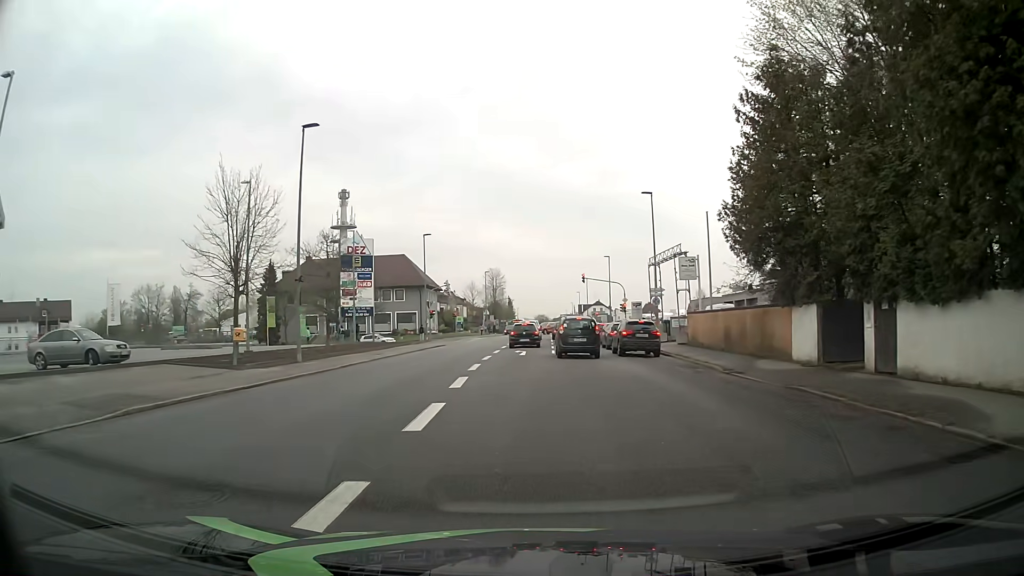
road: tertiary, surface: asphalt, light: Day
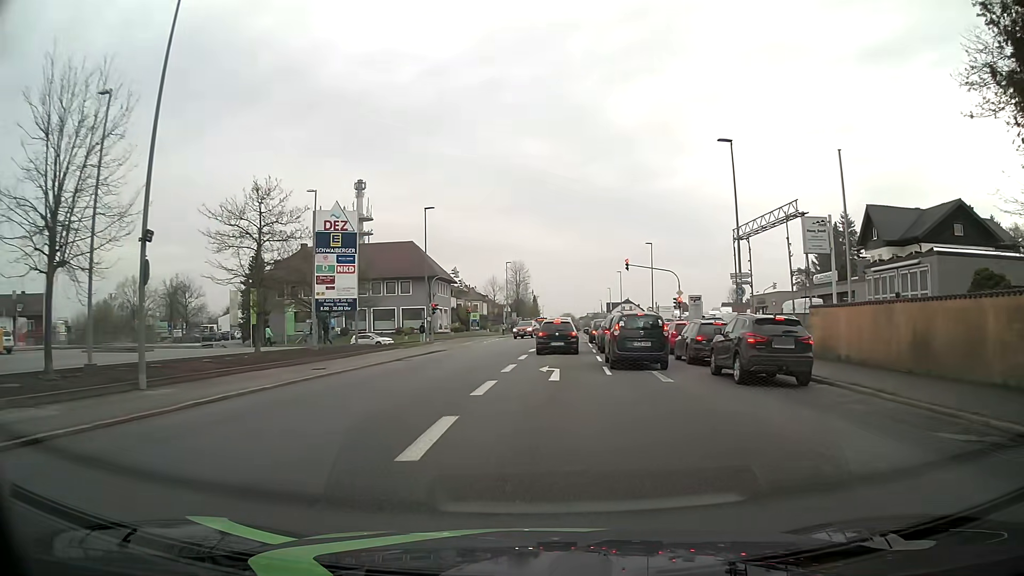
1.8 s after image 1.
(-0.4, +13.8) m; -2°
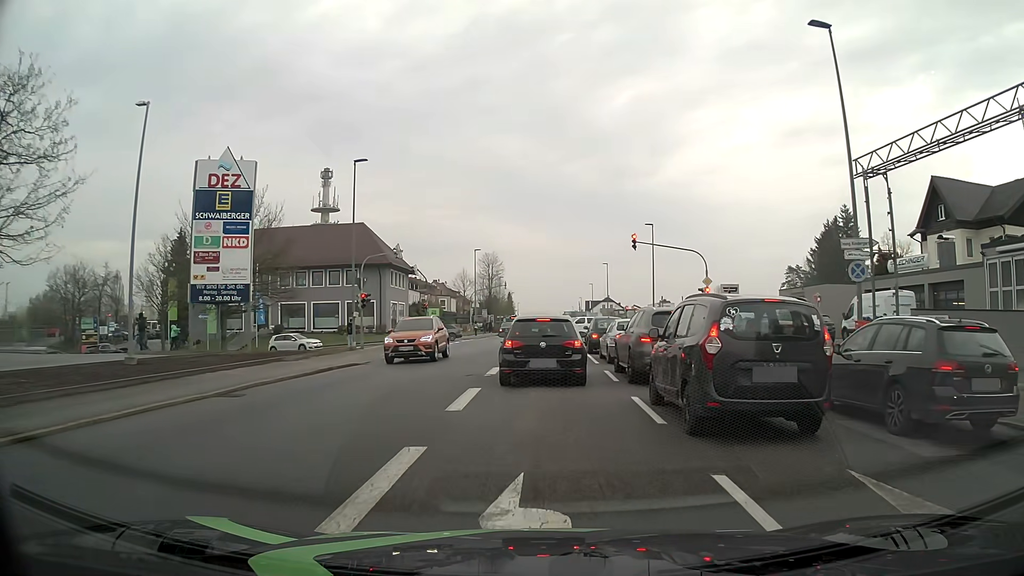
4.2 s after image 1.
(+0.2, +14.4) m; +2°
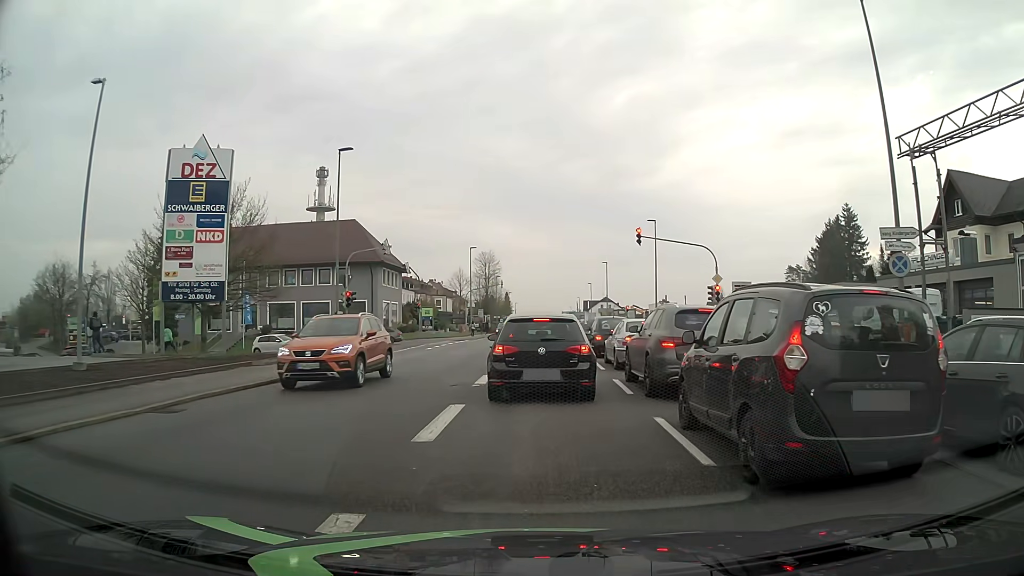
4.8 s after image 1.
(0.0, +2.4) m; -1°
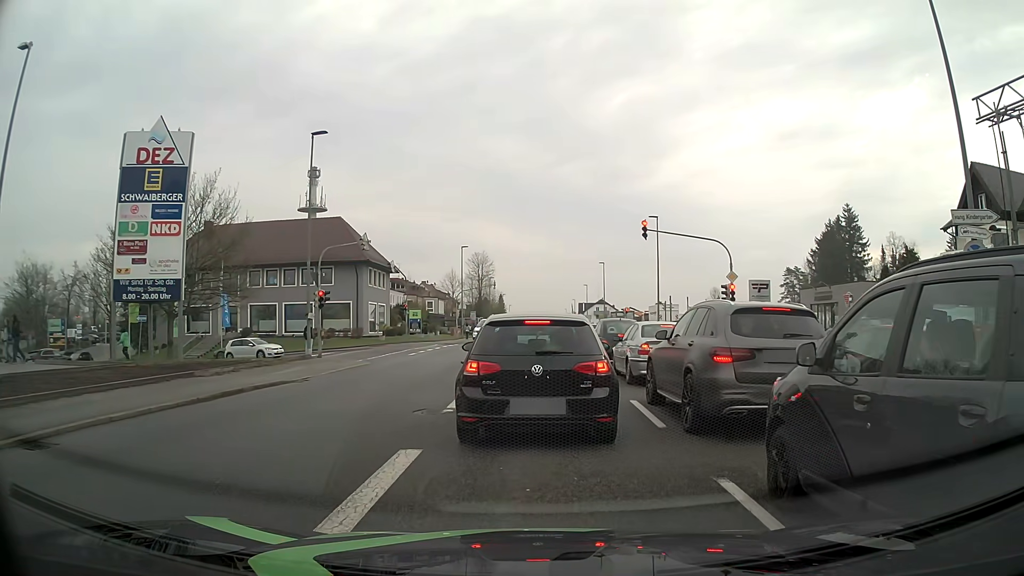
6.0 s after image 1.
(+0.1, +3.4) m; +2°
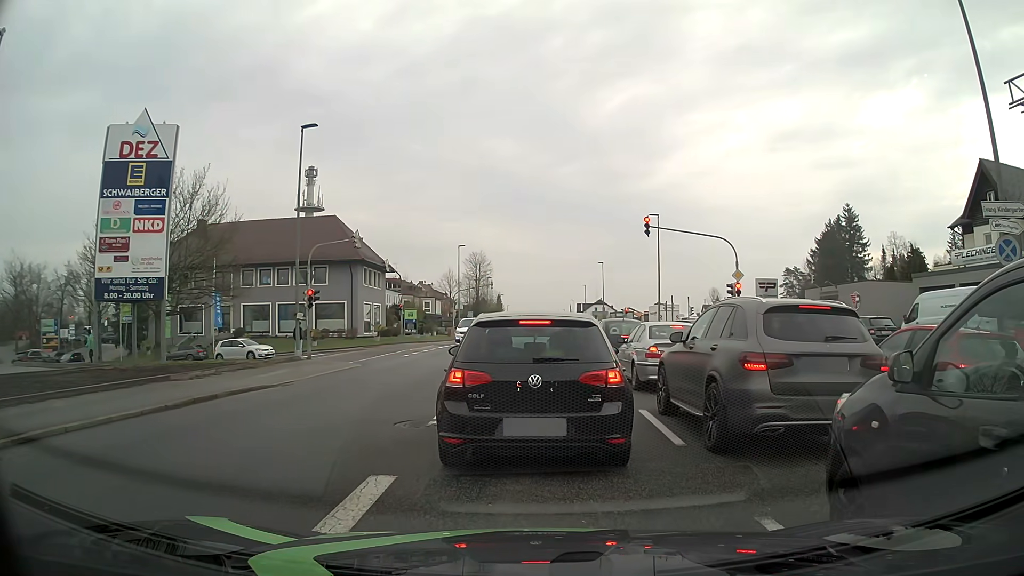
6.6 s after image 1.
(0.0, +1.2) m; 0°
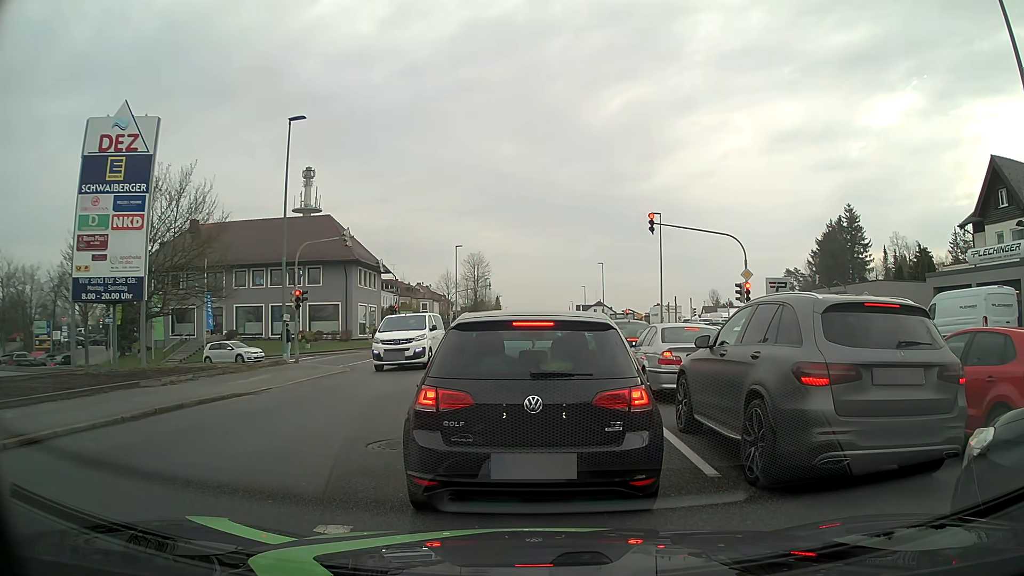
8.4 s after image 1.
(0.0, +1.4) m; -1°
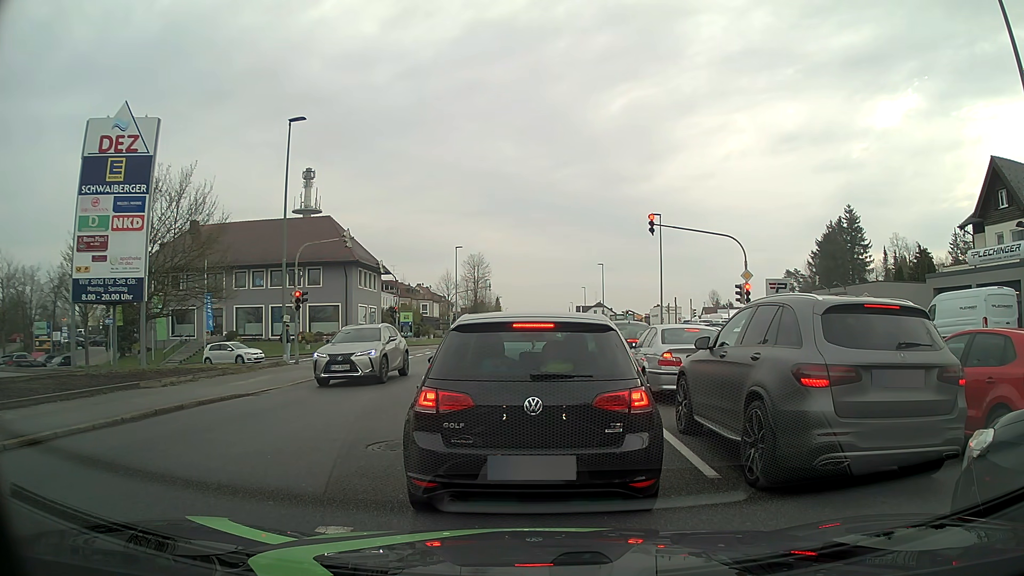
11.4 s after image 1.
(0.0, +0.1) m; 0°
